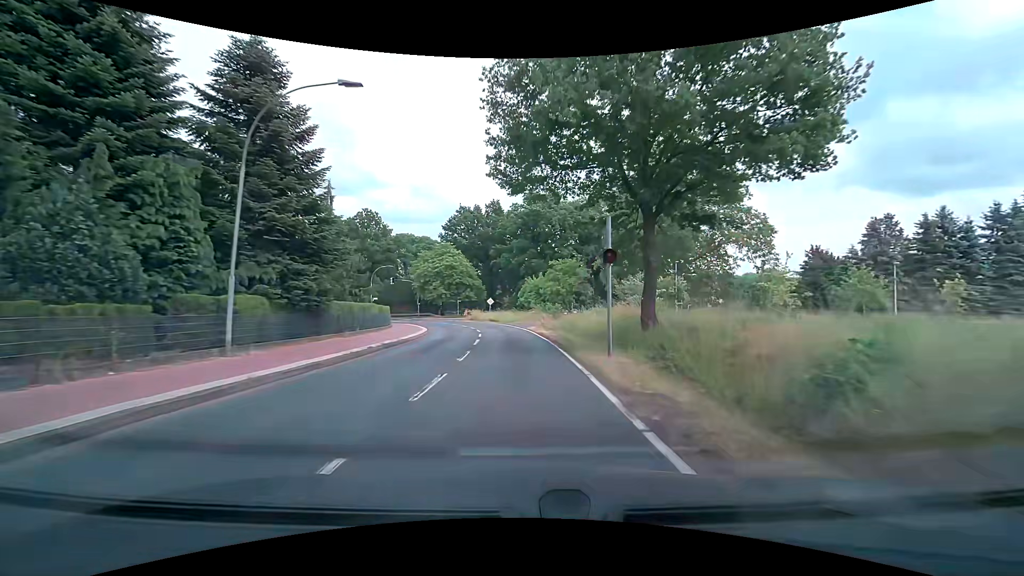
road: tertiary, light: Day
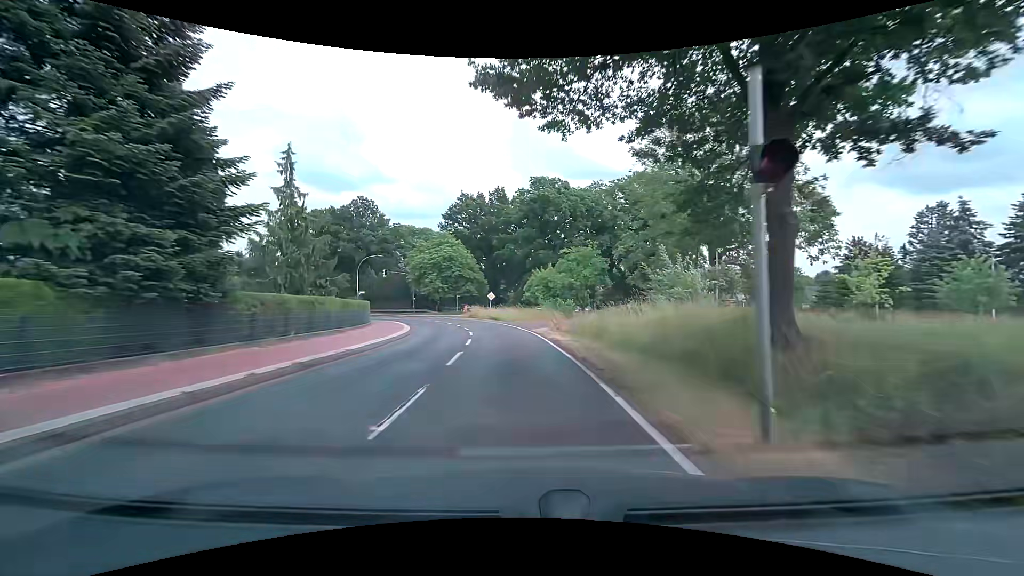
(0.0, +7.9) m; 0°
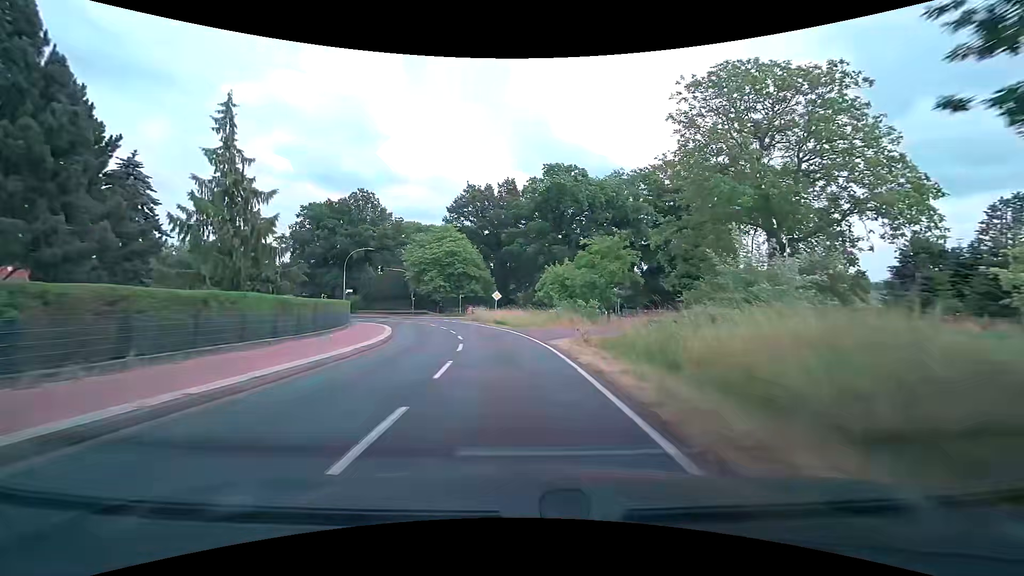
(-0.1, +7.9) m; -1°
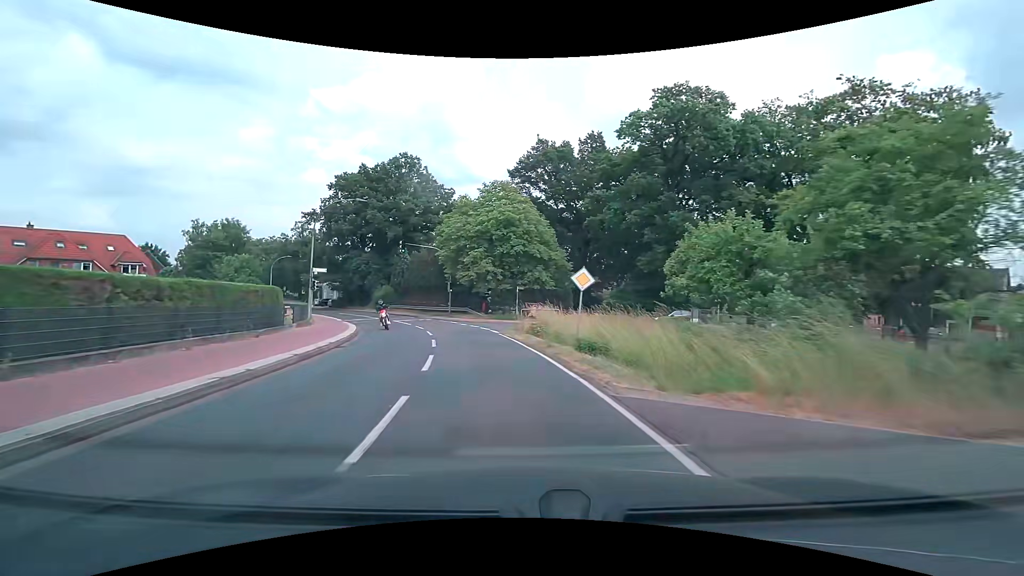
(-1.5, +23.5) m; -9°
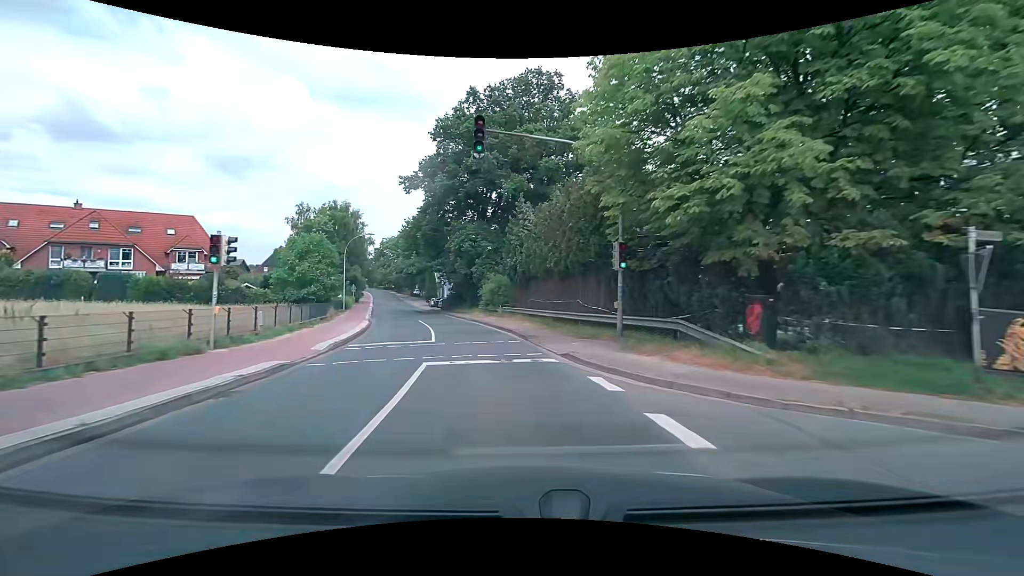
(-4.2, +30.5) m; -17°
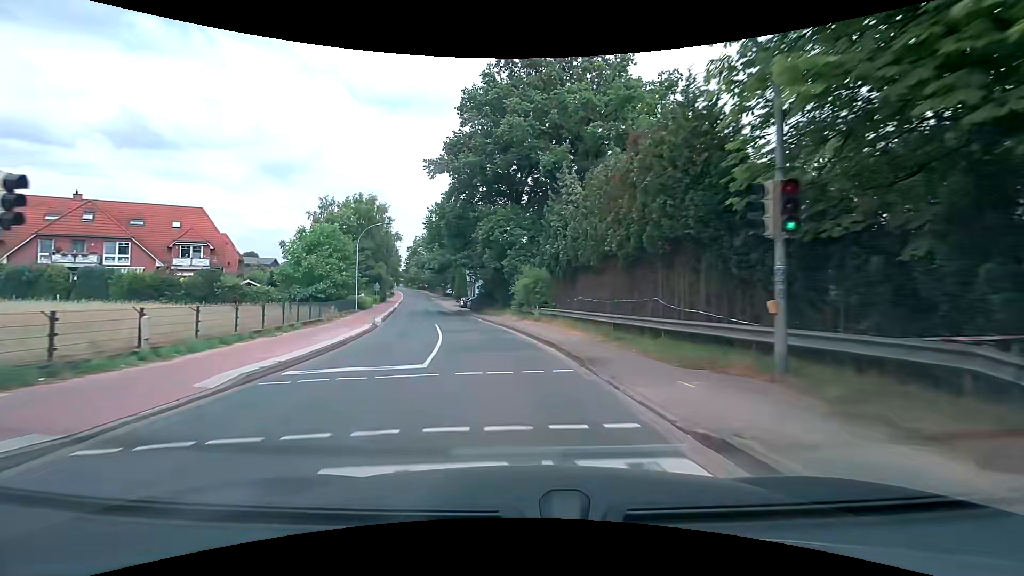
(-0.3, +7.7) m; -4°
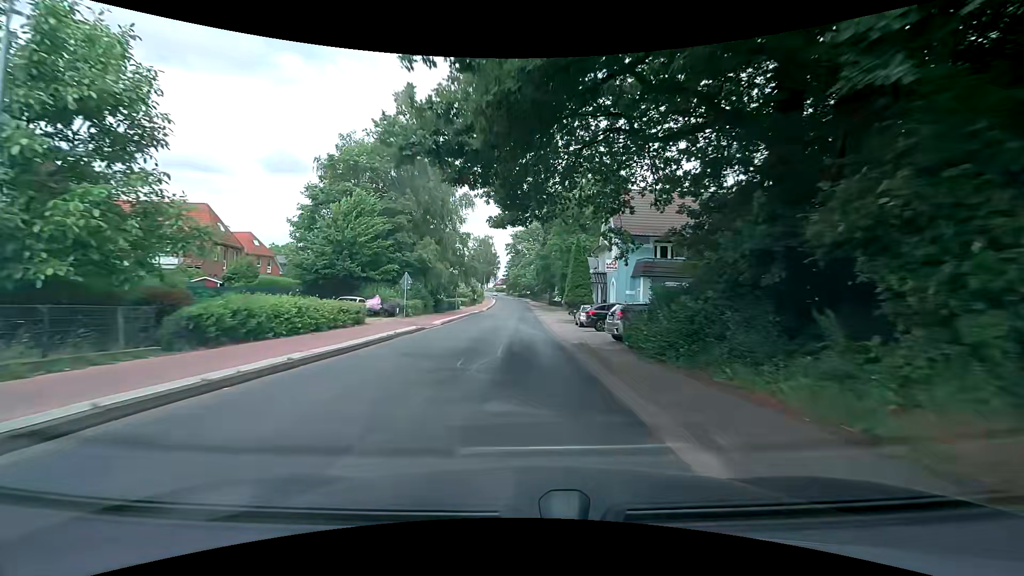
(-5.3, +37.8) m; -13°
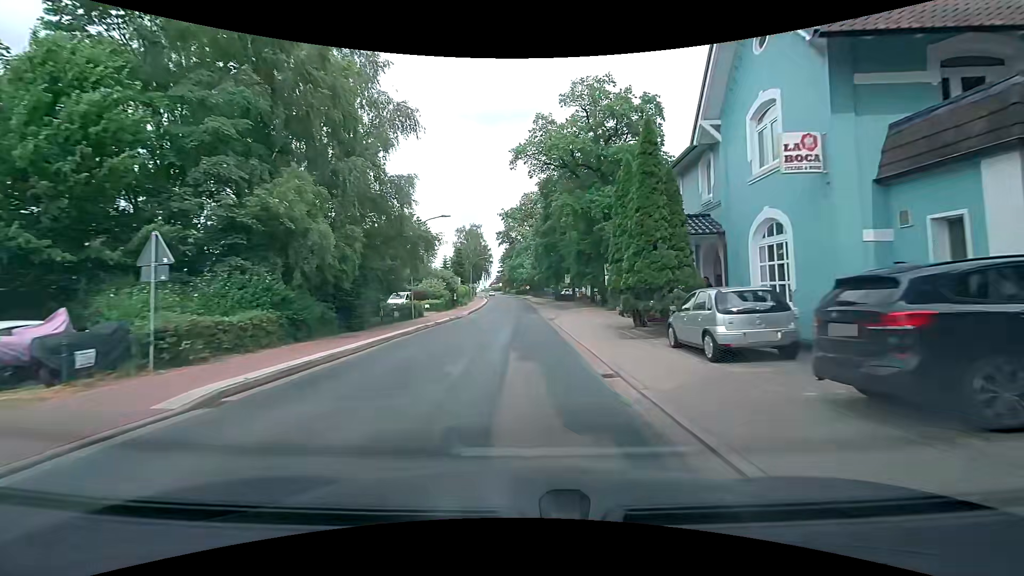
(+0.1, +22.8) m; +1°
(0, +10) (0, +20) (0, +30) (-1, +40) (-1, +50) (-1, +60) (-2, +70) (-2, +80) (-3, +90) (-4, +100) m
